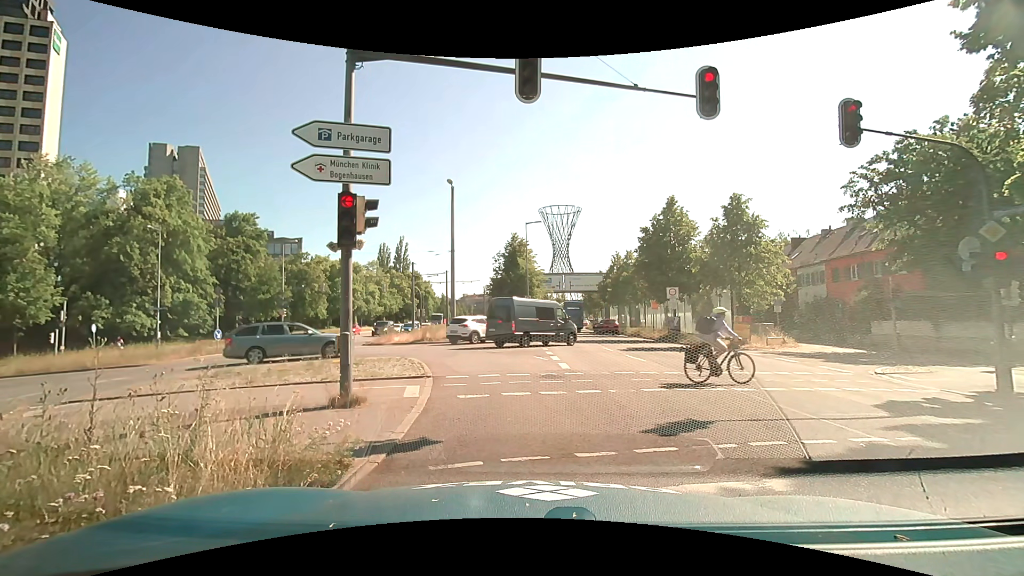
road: primary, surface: asphalt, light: Day
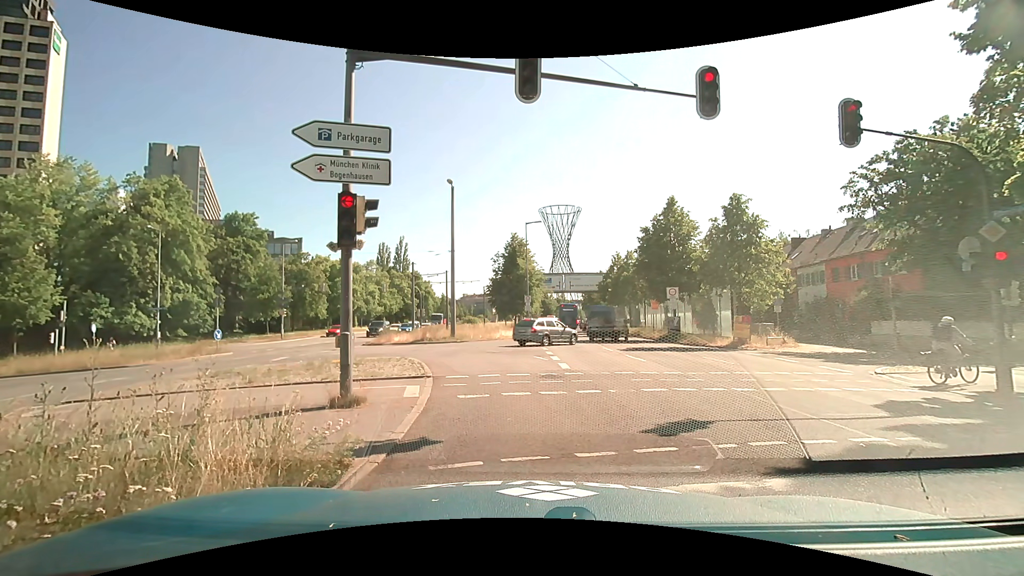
(0.0, 0.0) m; 0°
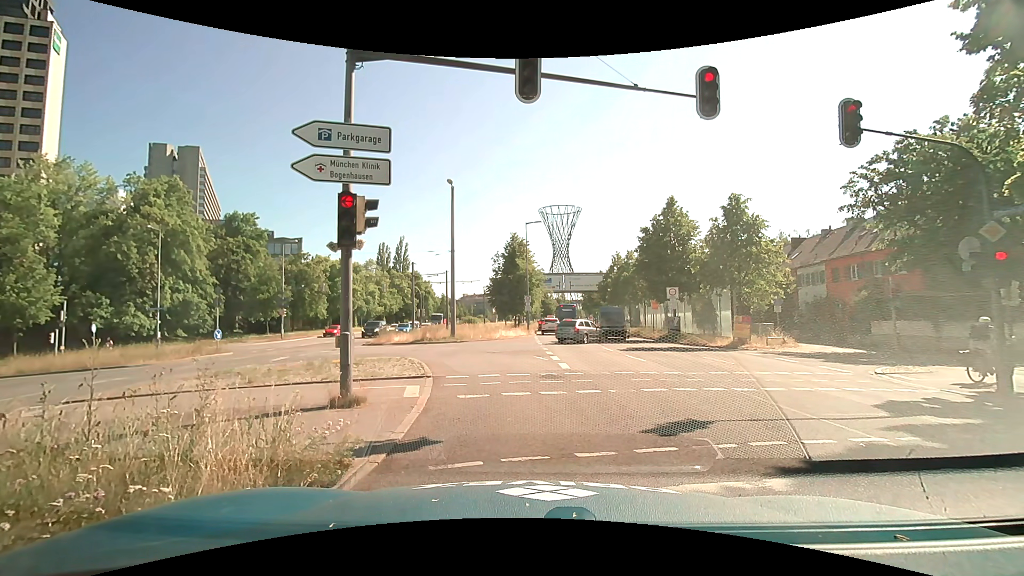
(0.0, 0.0) m; 0°
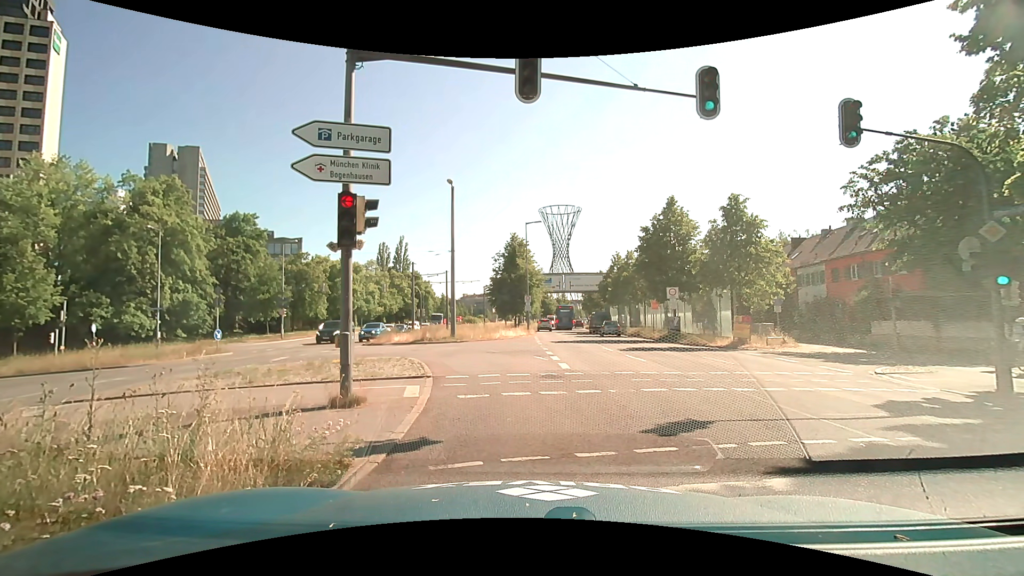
(0.0, 0.0) m; 0°
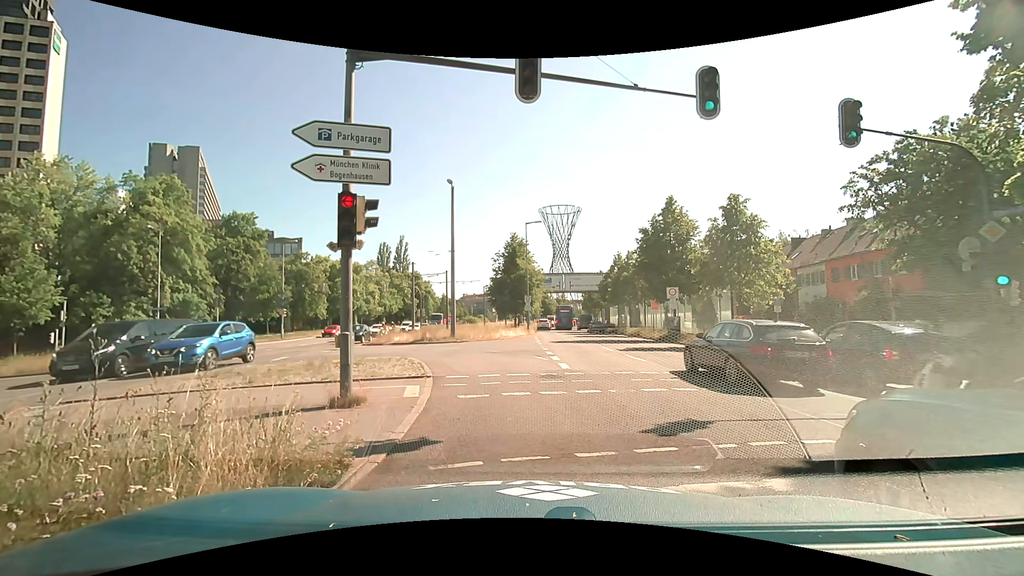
(0.0, 0.0) m; 0°
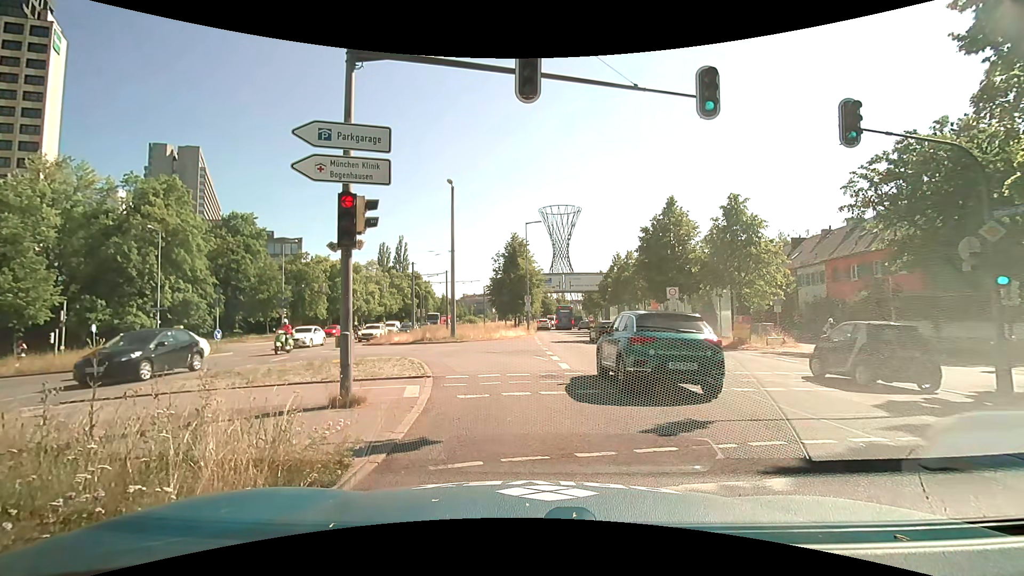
(0.0, 0.0) m; 0°
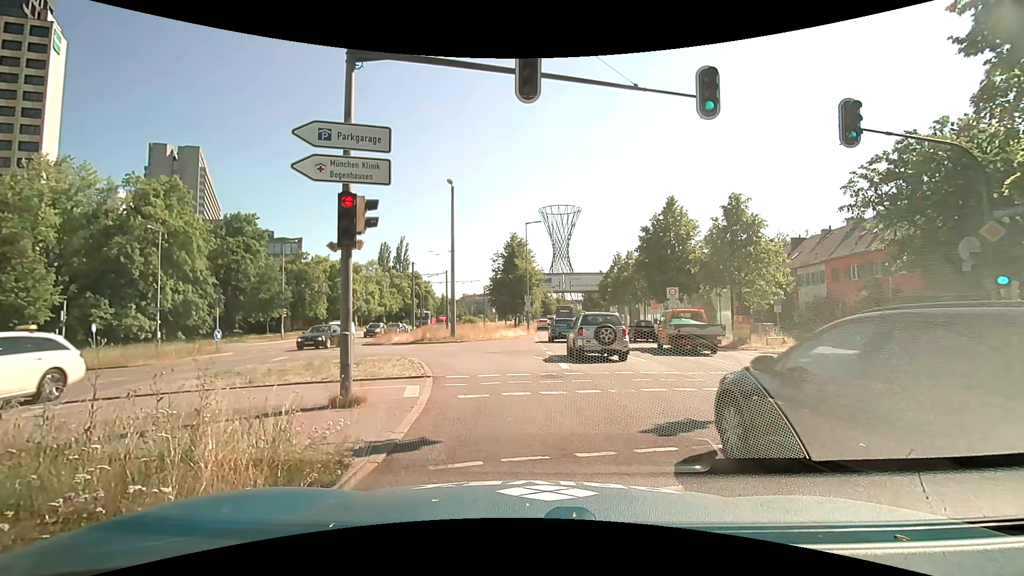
(0.0, 0.0) m; 0°
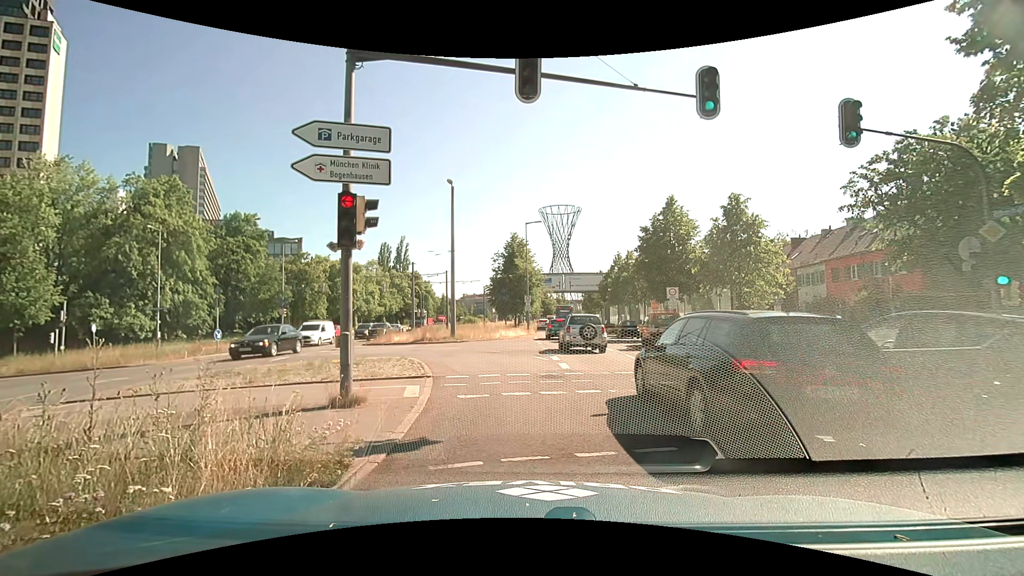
(0.0, 0.0) m; 0°
(0, +10) (-3, +20) (-9, +27) (-18, +33) (-28, +34) (-37, +32) (-47, +30) (-57, +28) (-67, +27) (-77, +25) m
